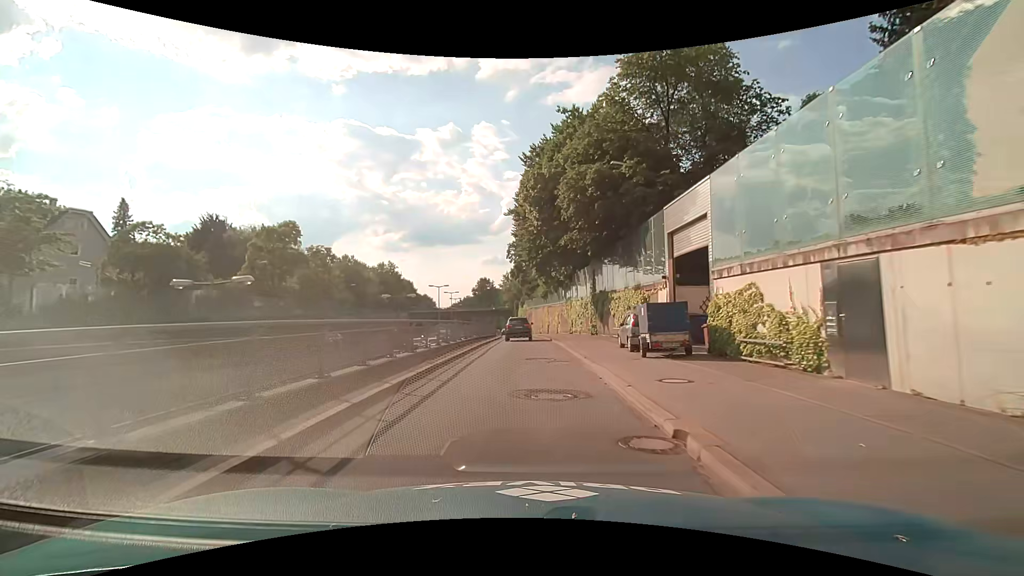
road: trunk_link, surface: asphalt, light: Day
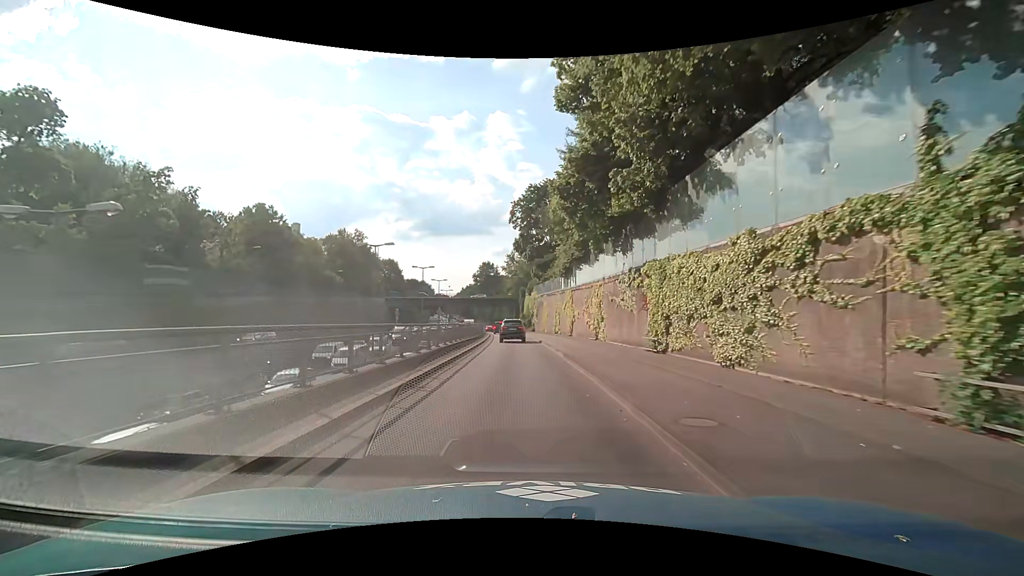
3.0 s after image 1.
(-0.3, +35.2) m; -2°
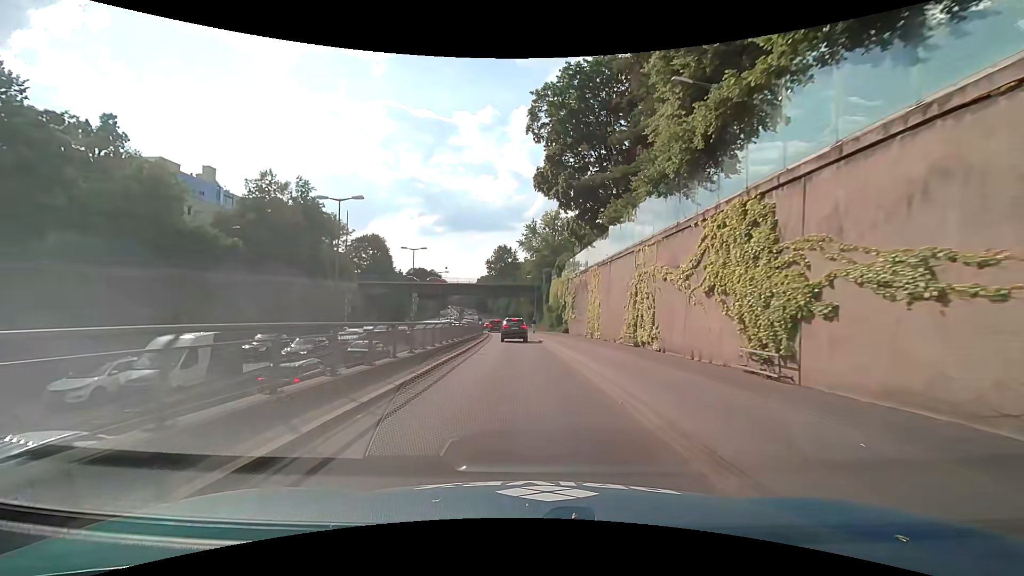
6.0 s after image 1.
(-0.6, +37.5) m; -1°
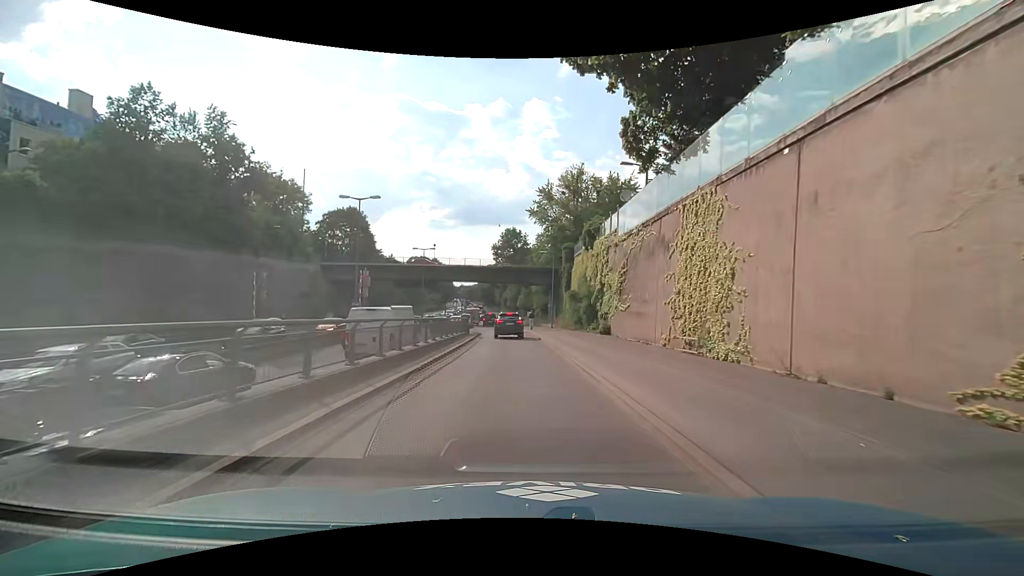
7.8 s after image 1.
(-0.7, +22.9) m; -3°
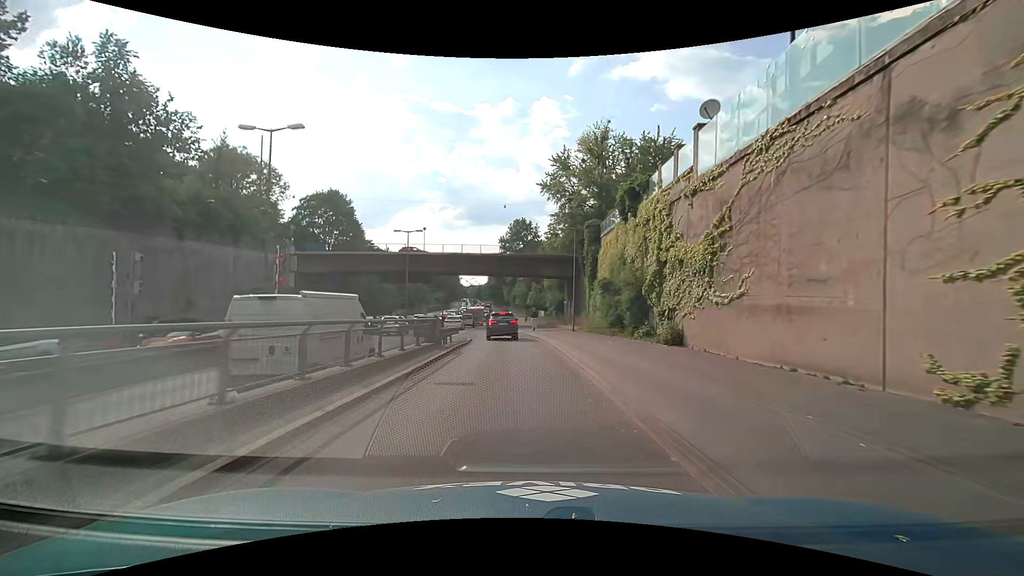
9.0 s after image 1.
(0.0, +14.3) m; -1°
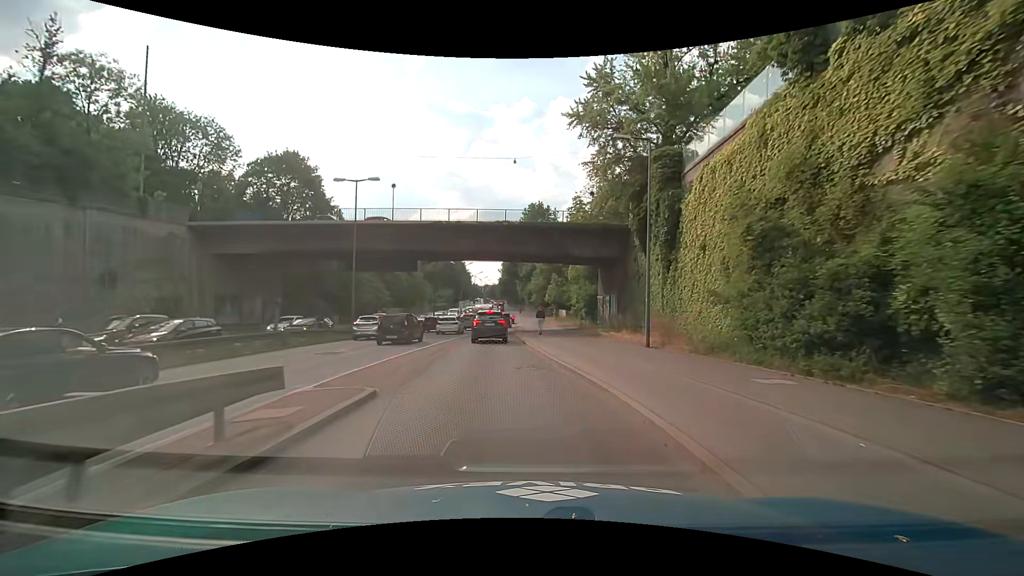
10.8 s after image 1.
(-0.2, +20.6) m; -2°
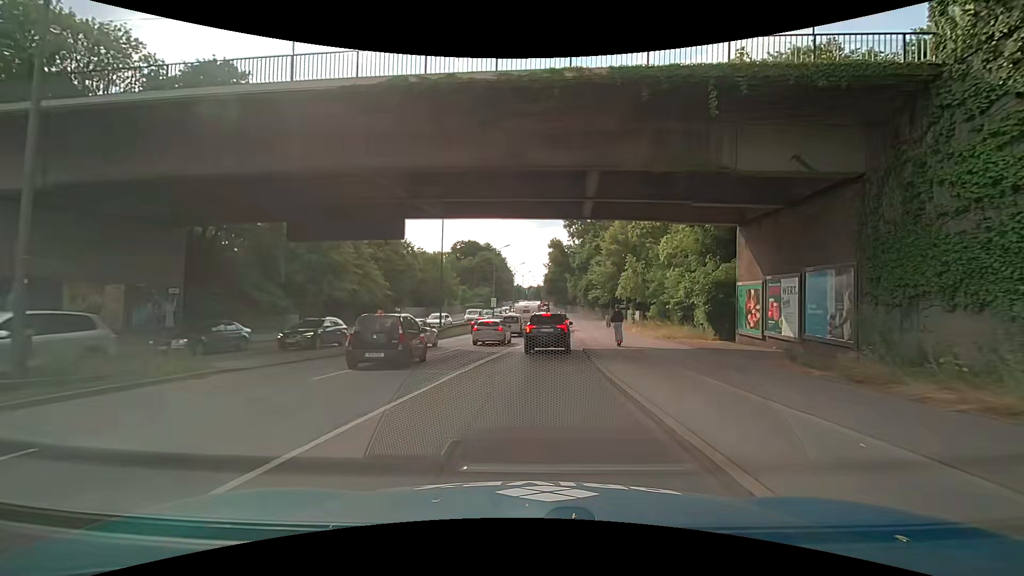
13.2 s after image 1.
(-1.5, +24.8) m; -4°
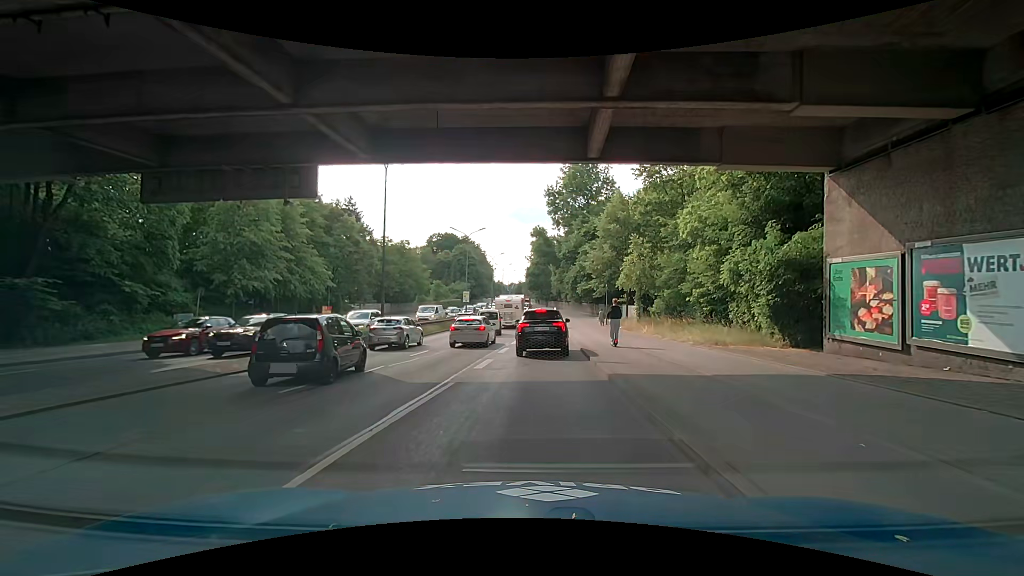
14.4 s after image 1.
(+0.1, +10.7) m; +1°
(0, +10) (+1, +20) (+1, +30) (+2, +40) (+2, +50) (+2, +60) (+3, +70) (+3, +80) (+3, +90) (+3, +100) m
